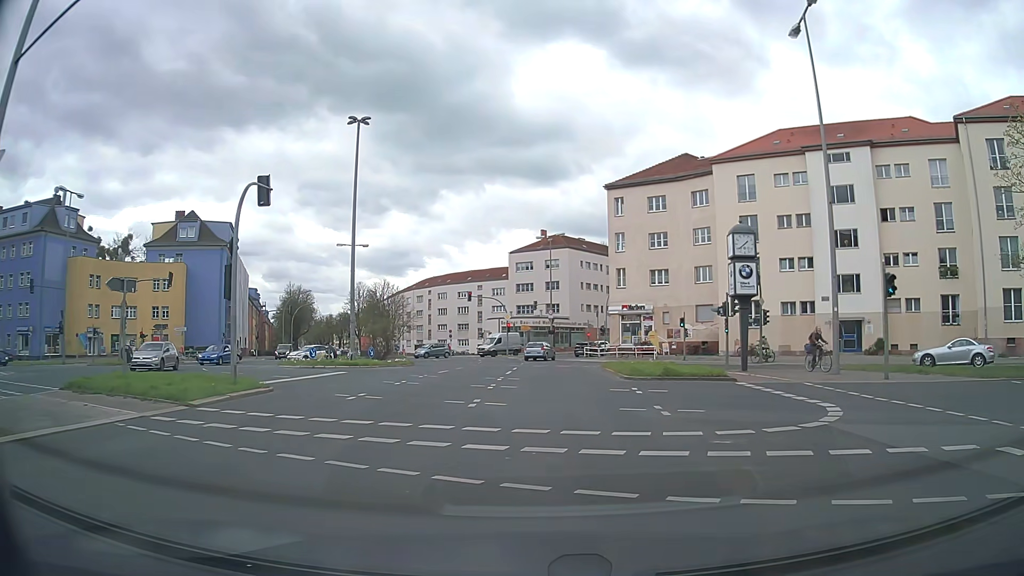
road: secondary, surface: asphalt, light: Day
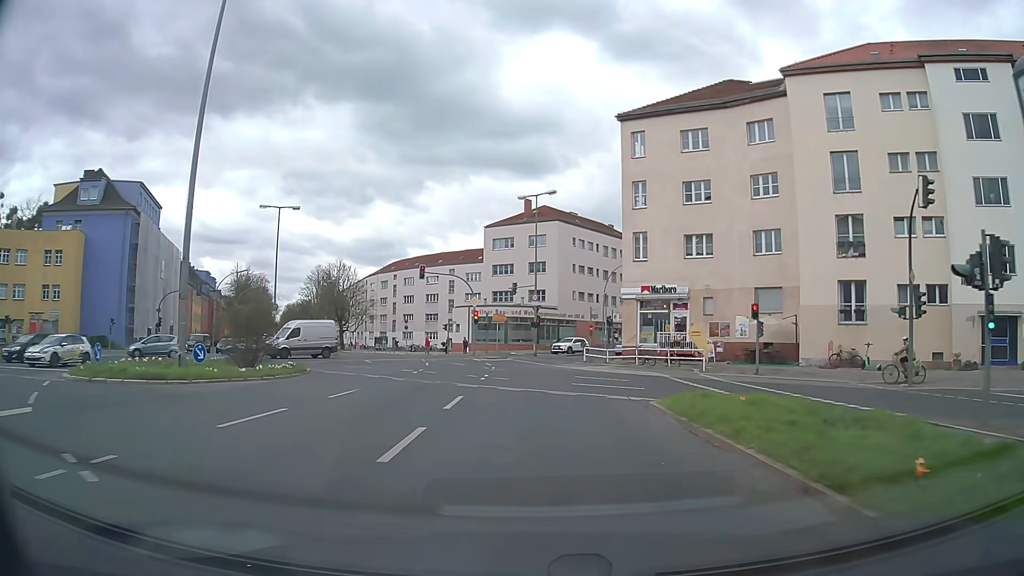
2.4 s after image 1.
(+0.5, +19.9) m; +2°
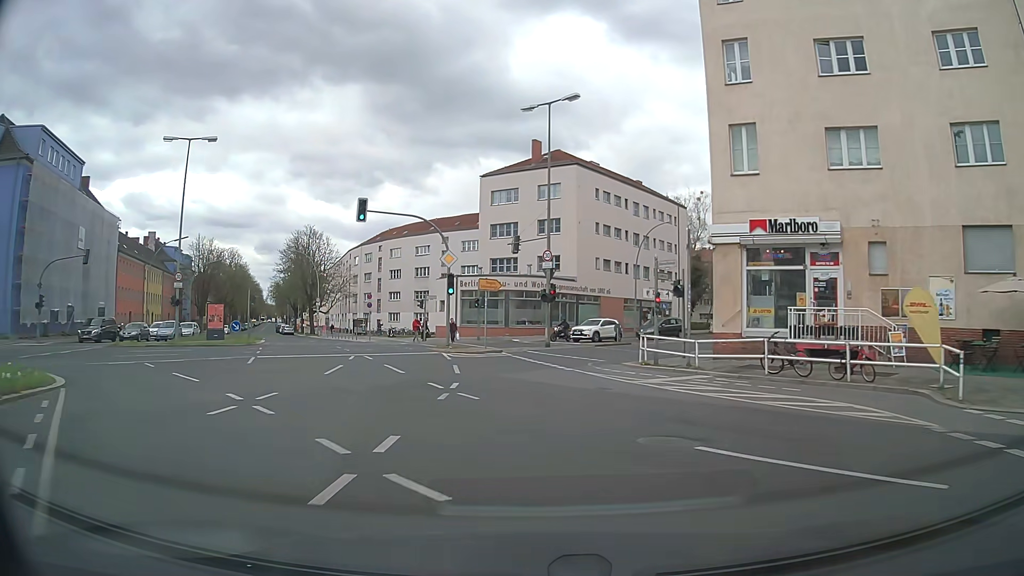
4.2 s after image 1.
(-0.1, +18.9) m; 0°
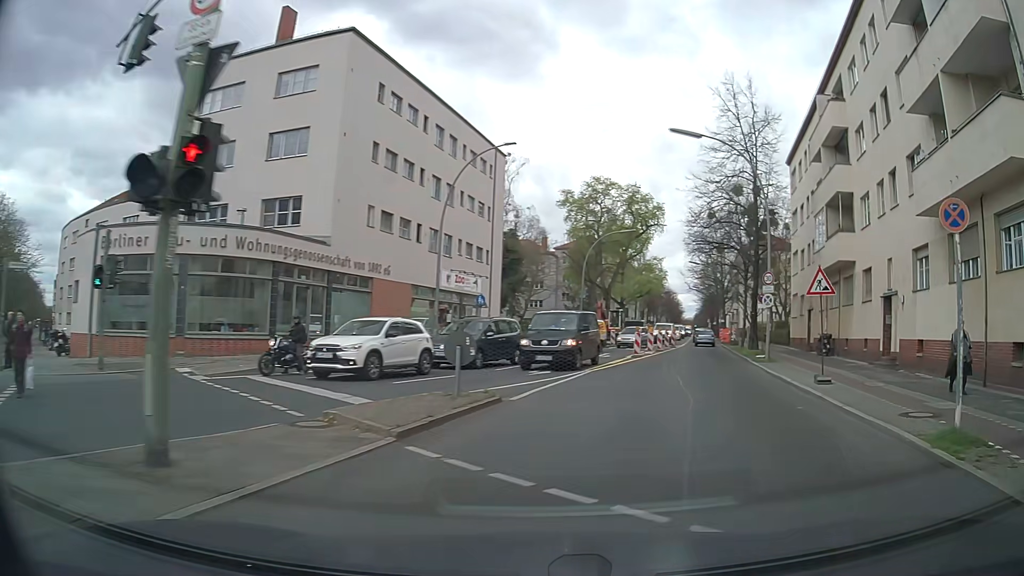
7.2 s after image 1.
(+1.1, +28.1) m; +20°
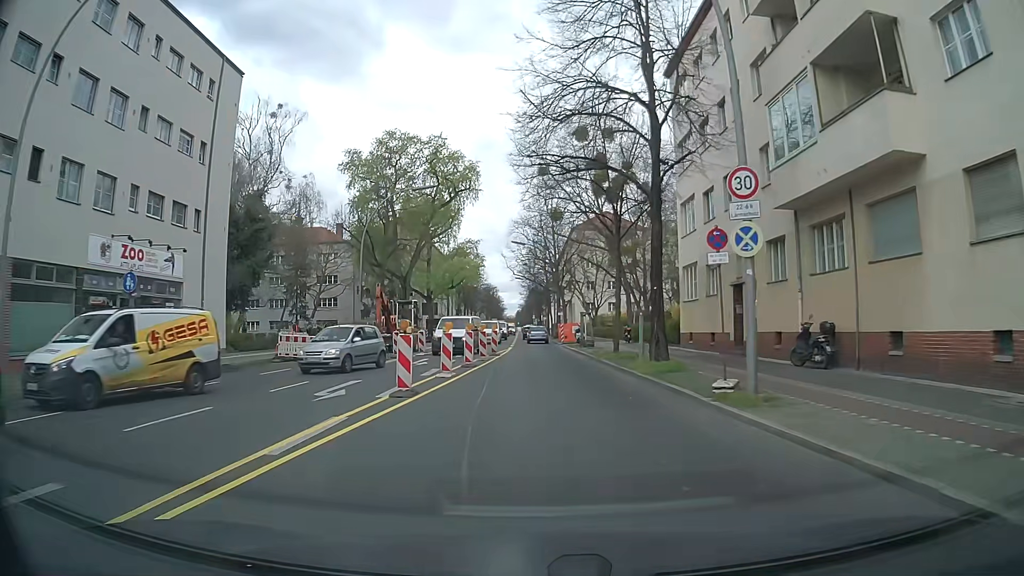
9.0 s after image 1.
(+3.6, +19.0) m; +15°
